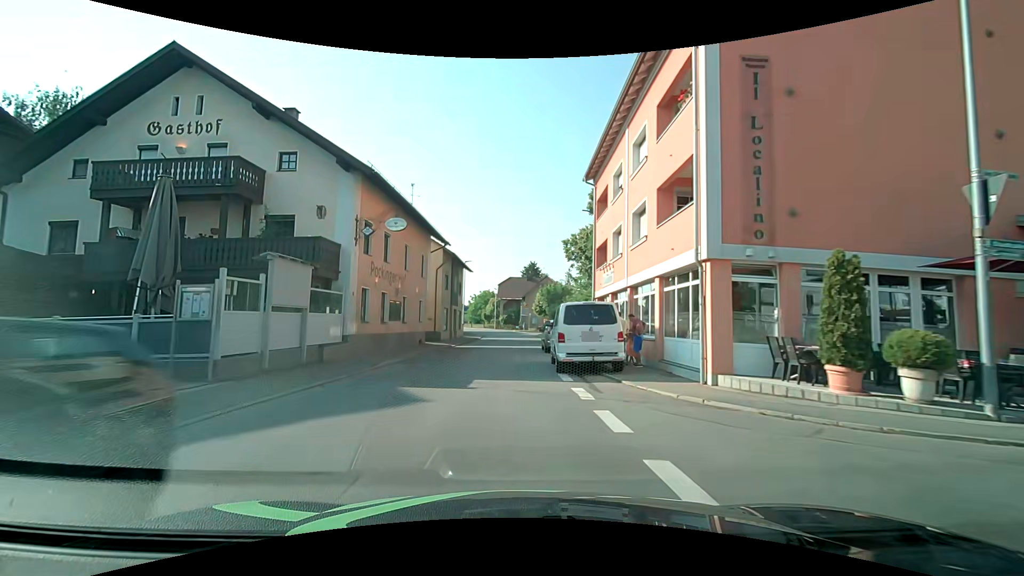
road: secondary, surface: asphalt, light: Day
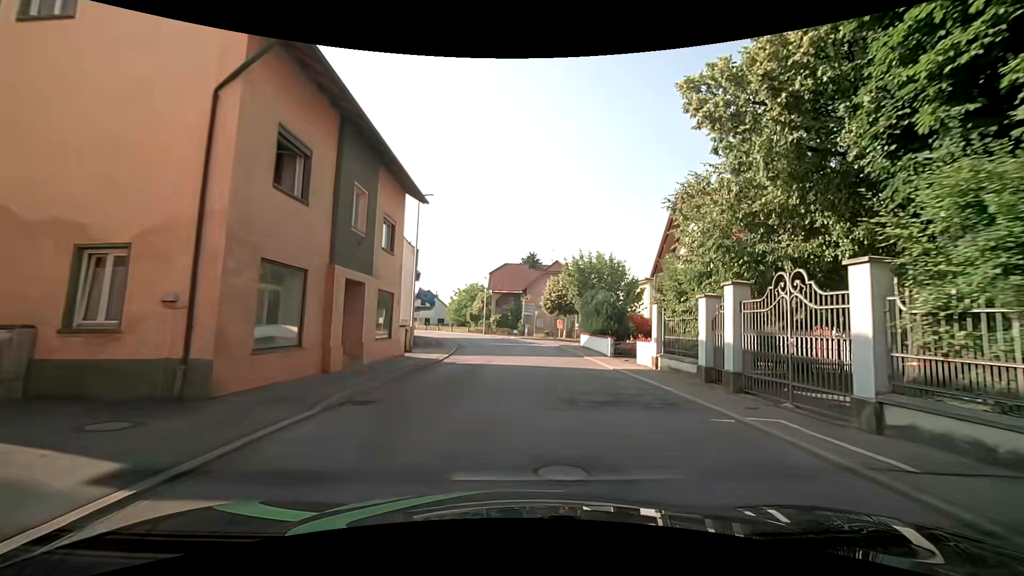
(-1.0, +28.8) m; +1°
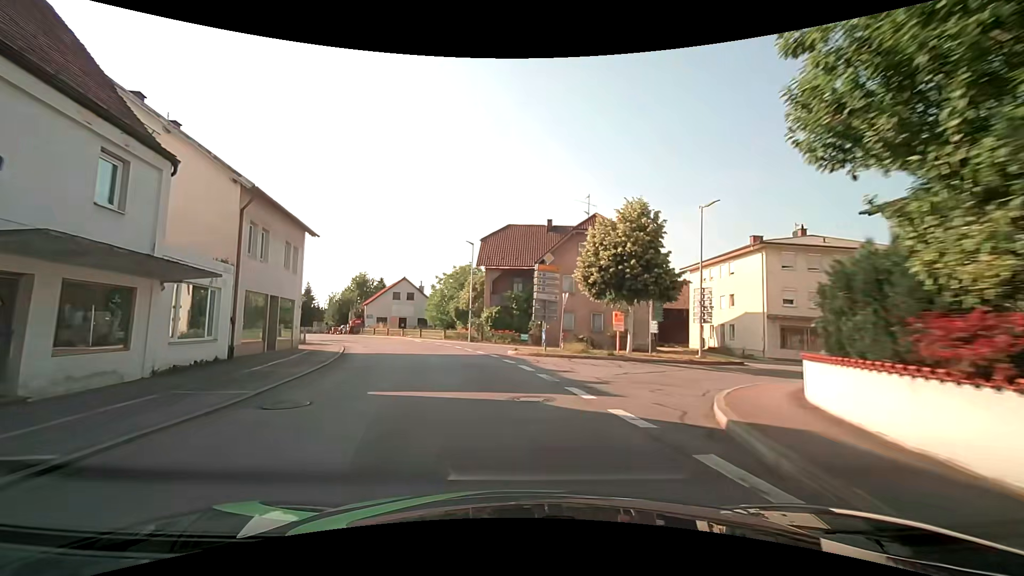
(+0.4, +31.1) m; -3°
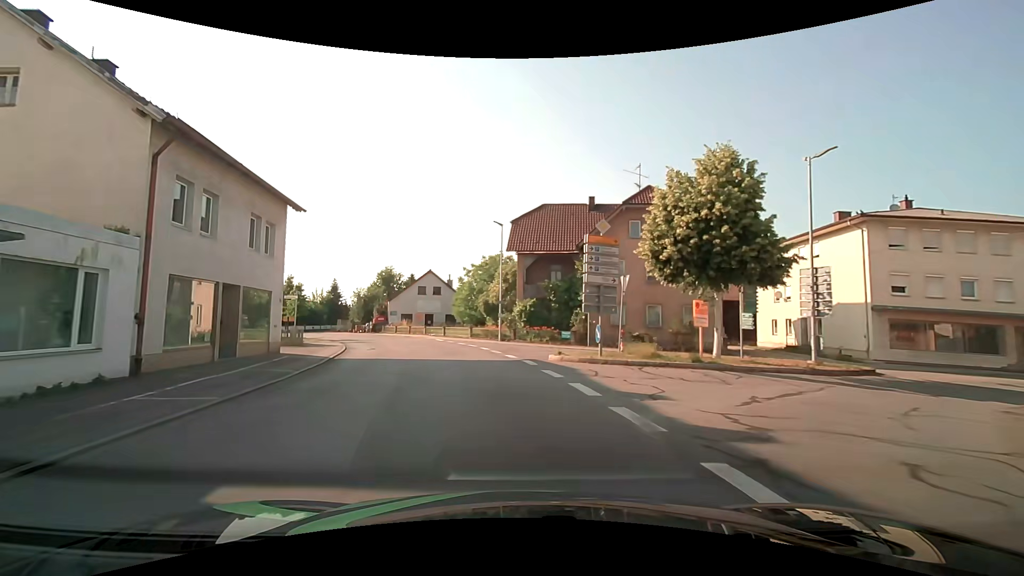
(-0.2, +6.6) m; -3°
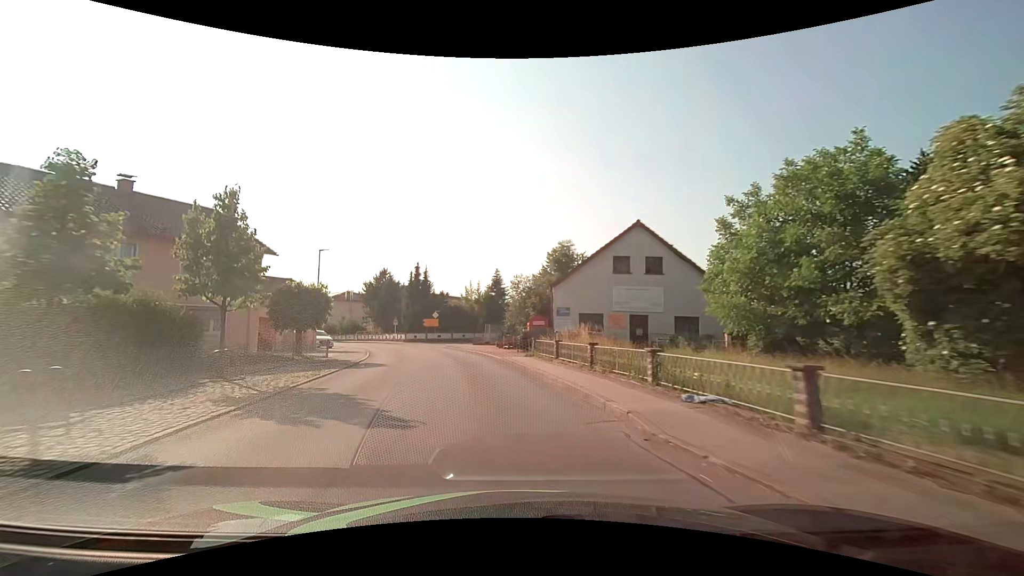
(-6.5, +33.5) m; -22°
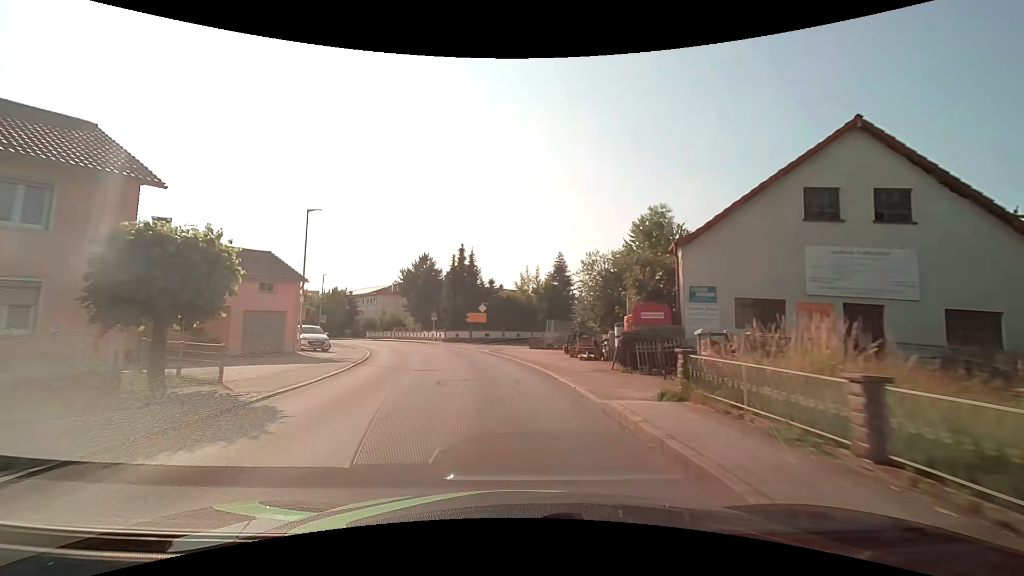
(-0.9, +14.2) m; -6°
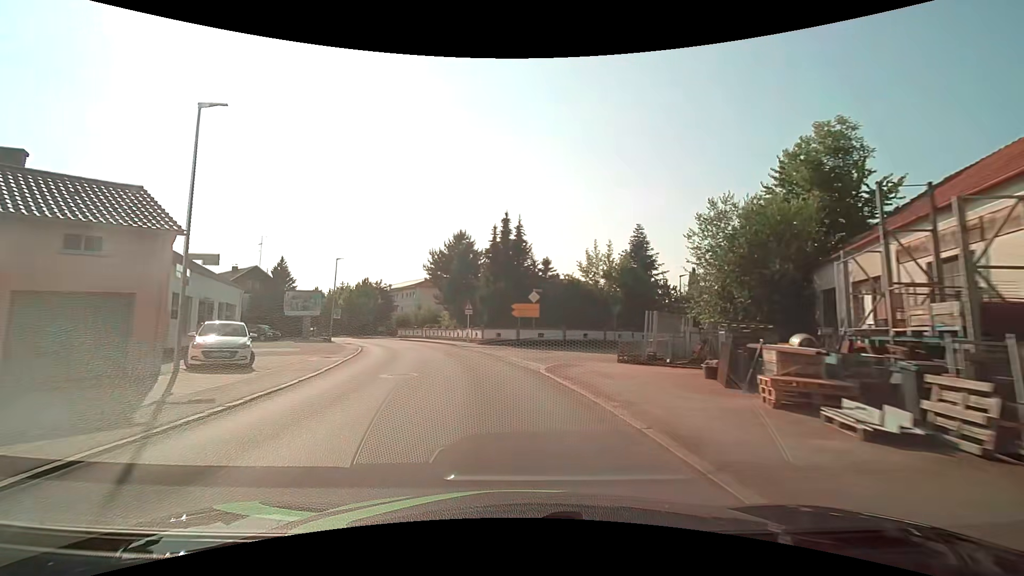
(-0.8, +14.6) m; -7°
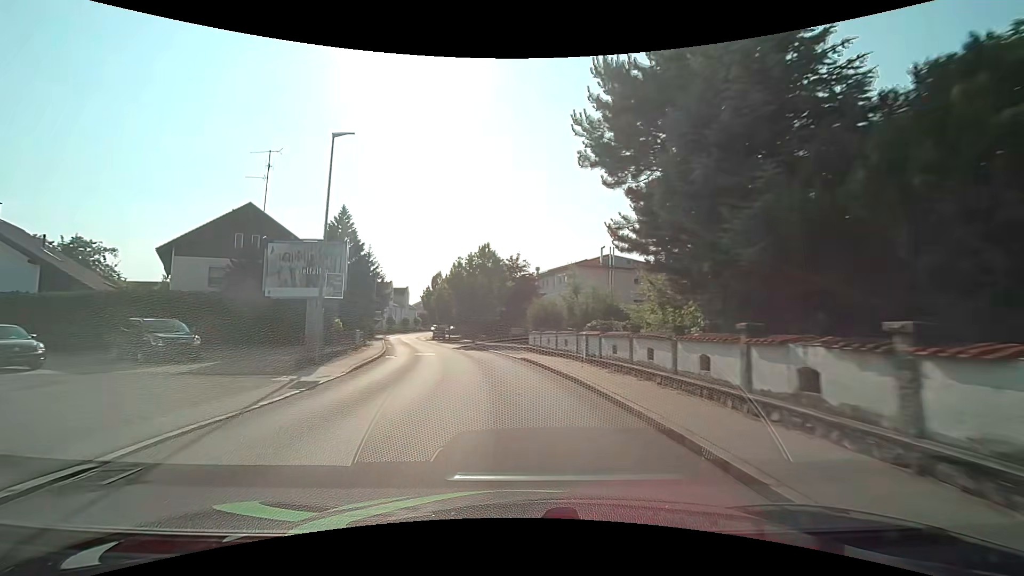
(-5.9, +36.0) m; -19°
(0, +10) (-1, +20) (-3, +30) (-5, +40) (-8, +49) (-11, +59) (-13, +69) (-15, +78) (-17, +88) (-18, +98) m
